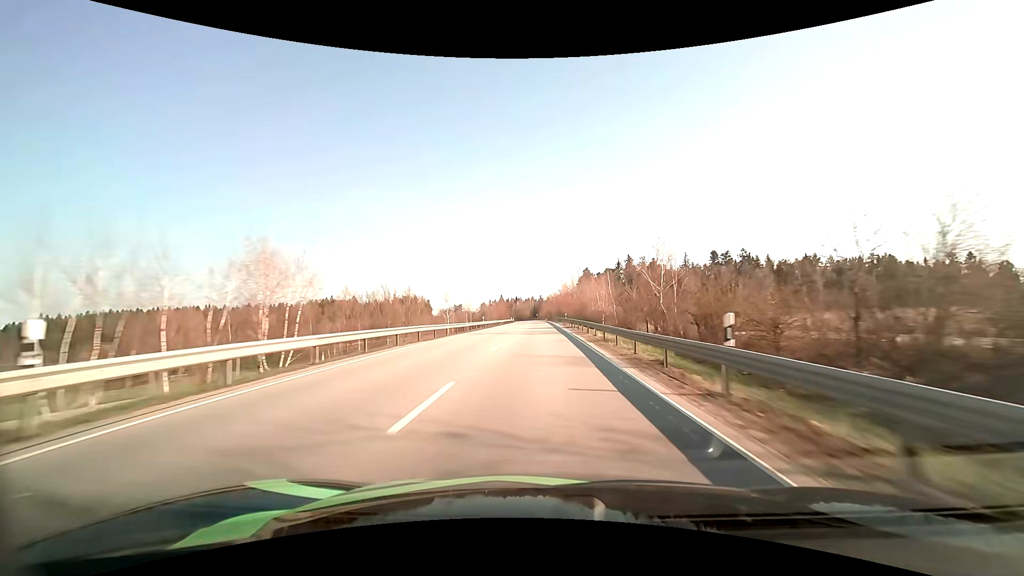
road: primary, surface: asphalt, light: Day
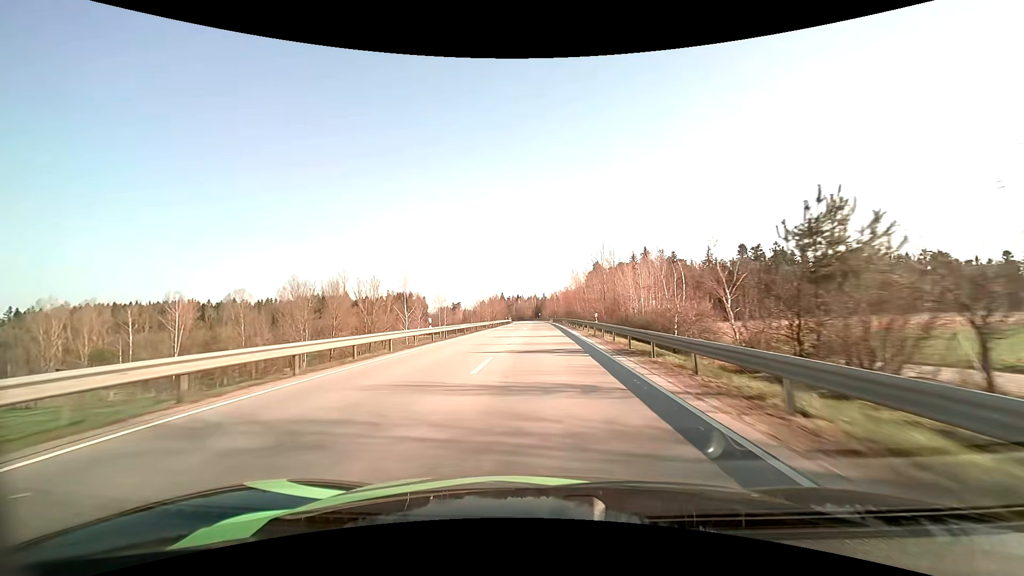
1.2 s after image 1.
(-0.2, +29.8) m; -1°
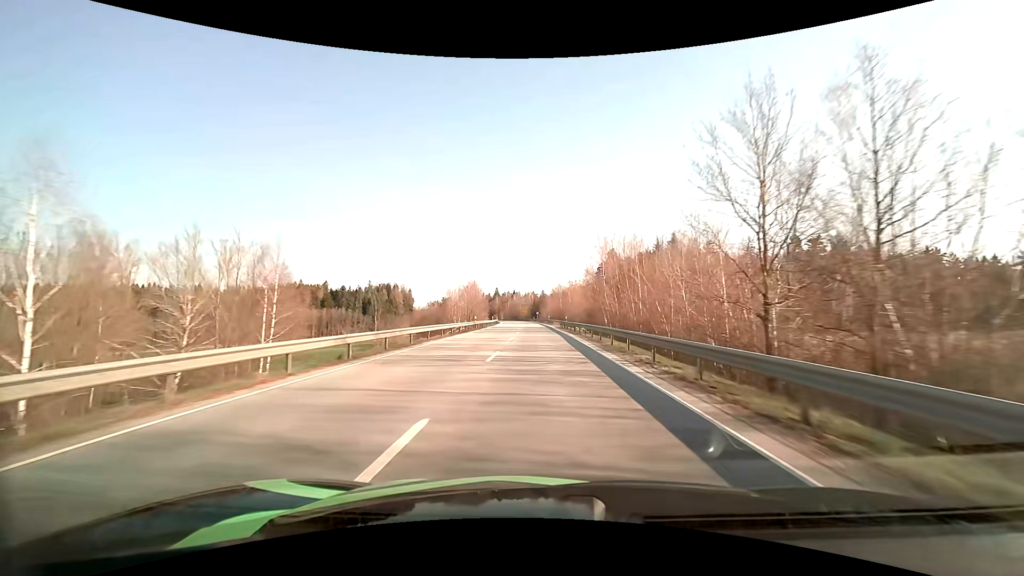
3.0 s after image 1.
(+0.1, +44.6) m; 0°
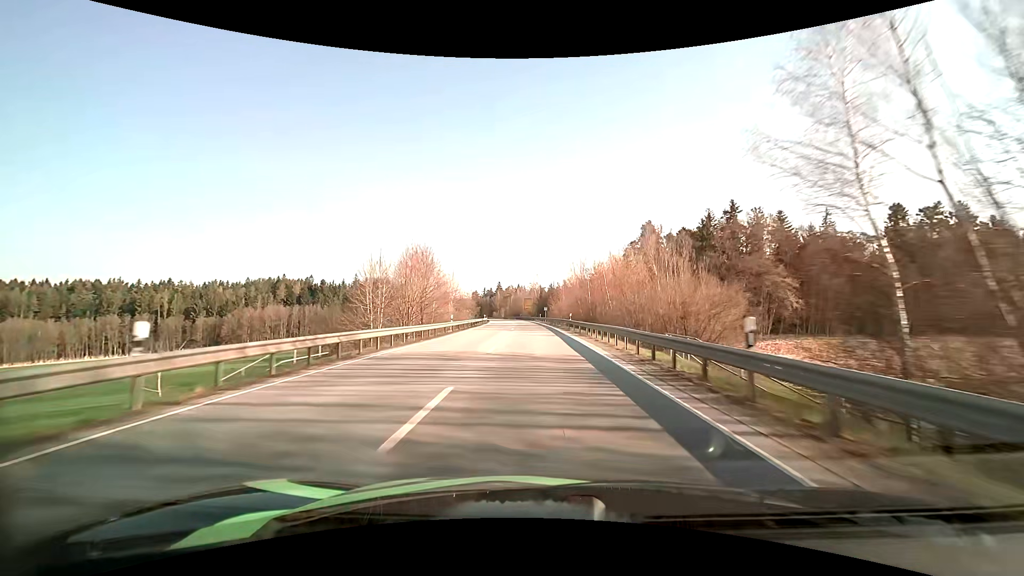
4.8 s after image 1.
(-0.2, +45.0) m; -1°
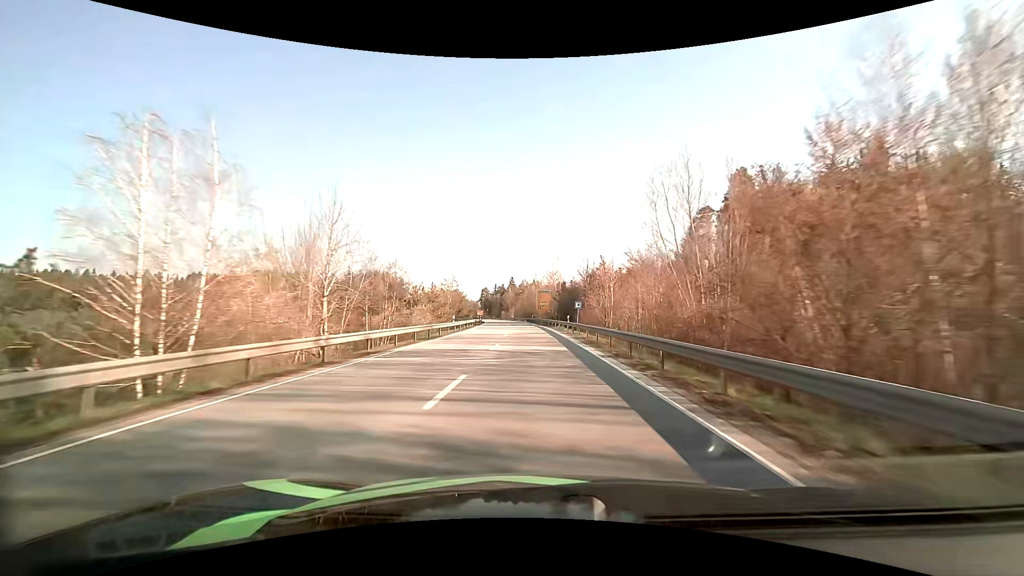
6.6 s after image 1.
(-0.9, +45.3) m; -2°
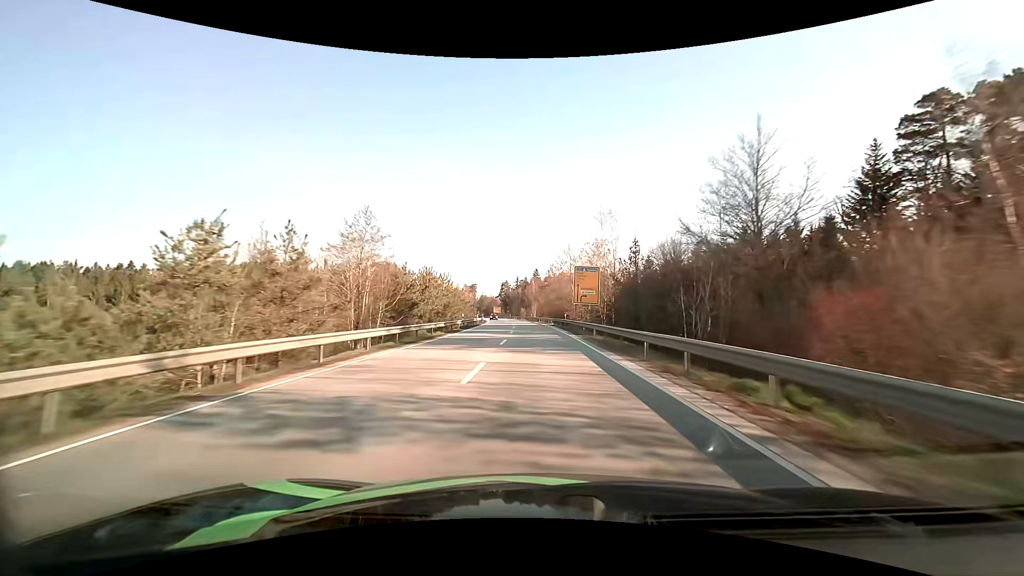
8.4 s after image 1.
(-1.2, +45.3) m; -3°
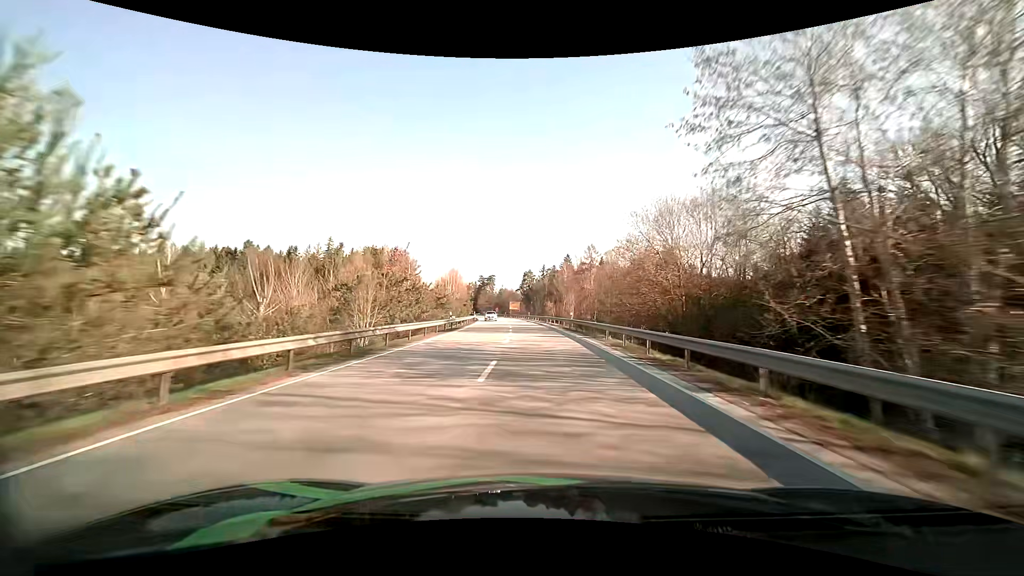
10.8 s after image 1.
(-1.9, +59.0) m; -3°
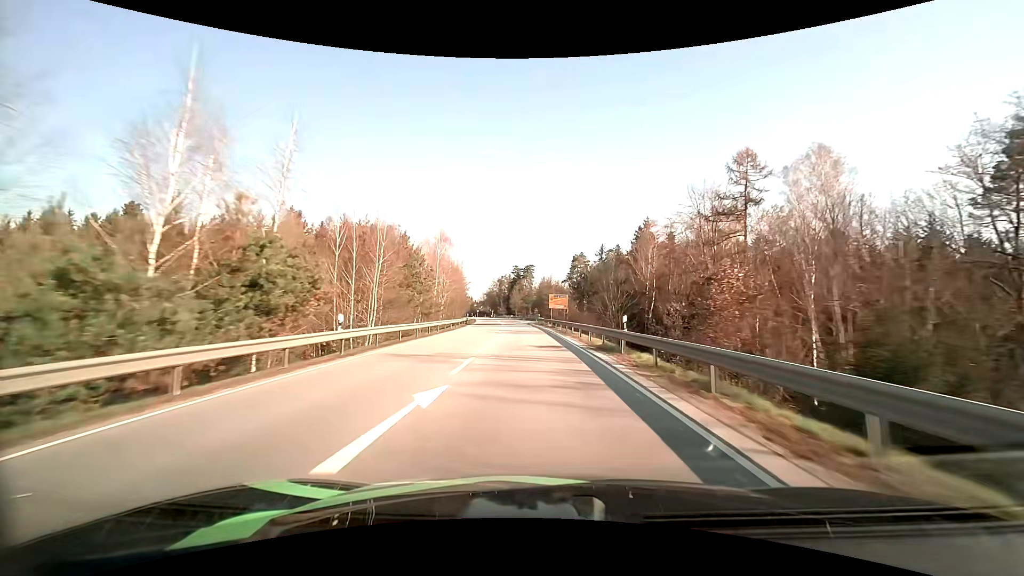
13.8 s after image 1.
(-3.1, +71.8) m; -5°
